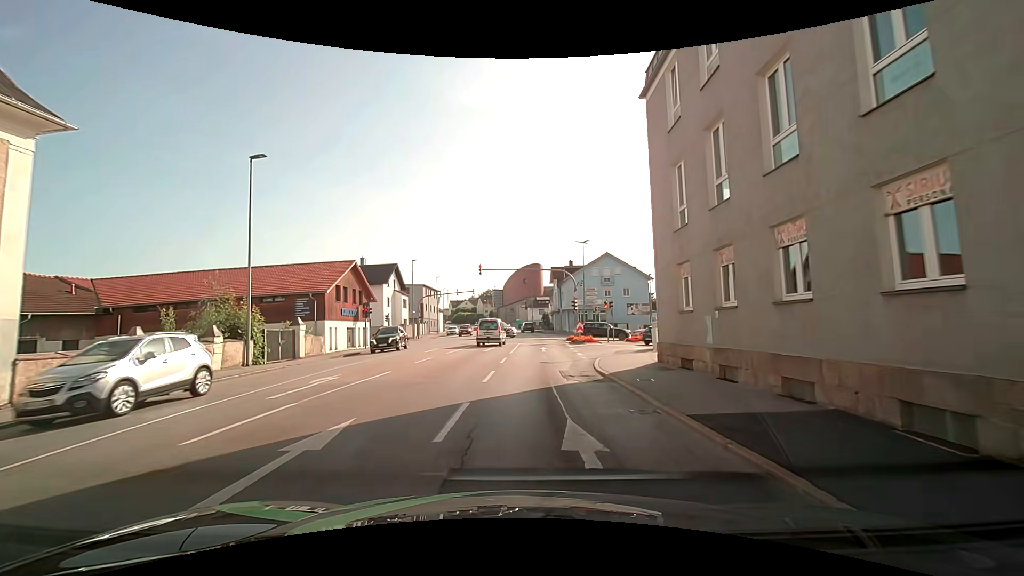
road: tertiary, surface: asphalt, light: Day
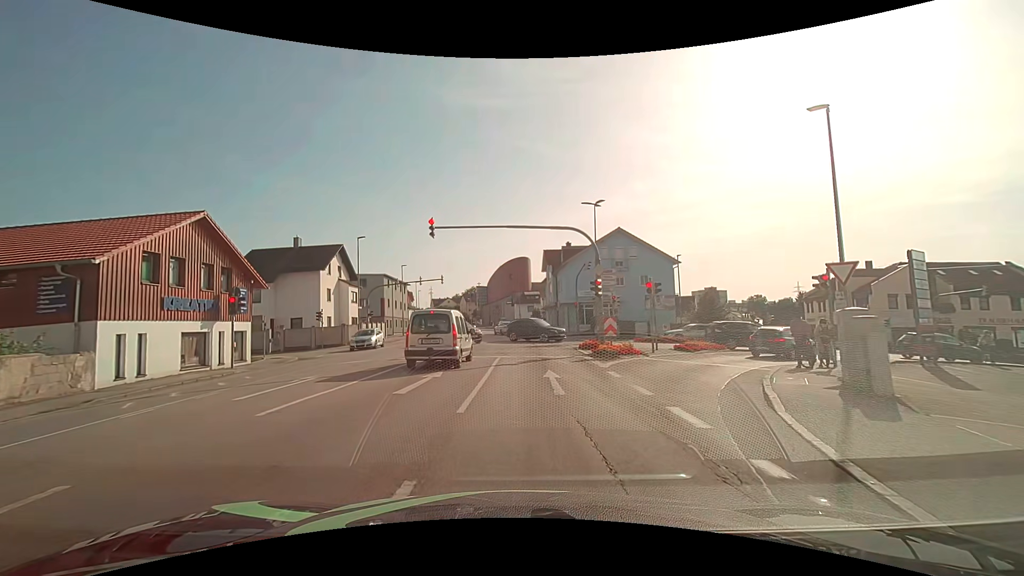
(+0.1, +16.5) m; +2°
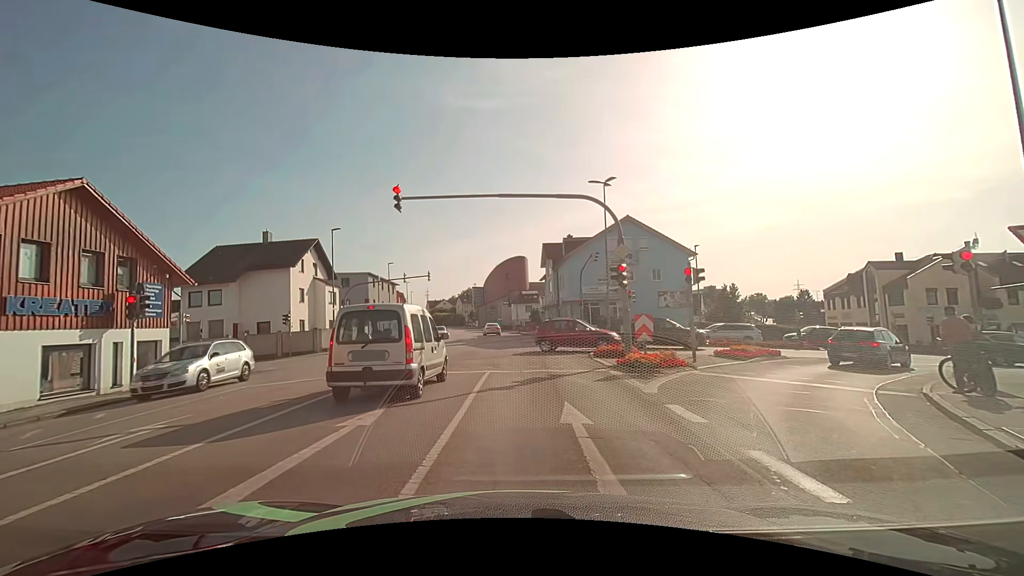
(0.0, +5.5) m; 0°
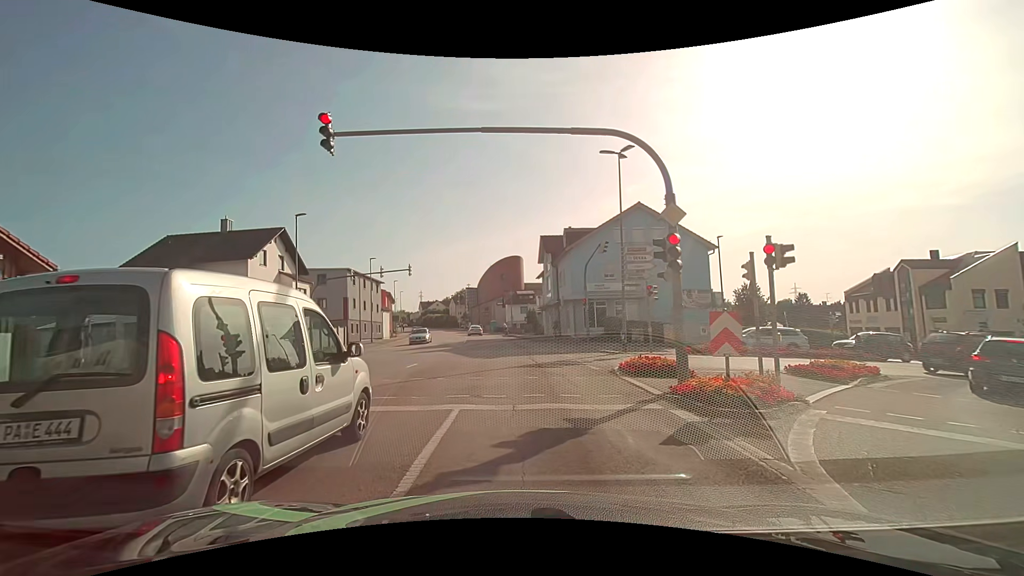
(0.0, +5.8) m; 0°
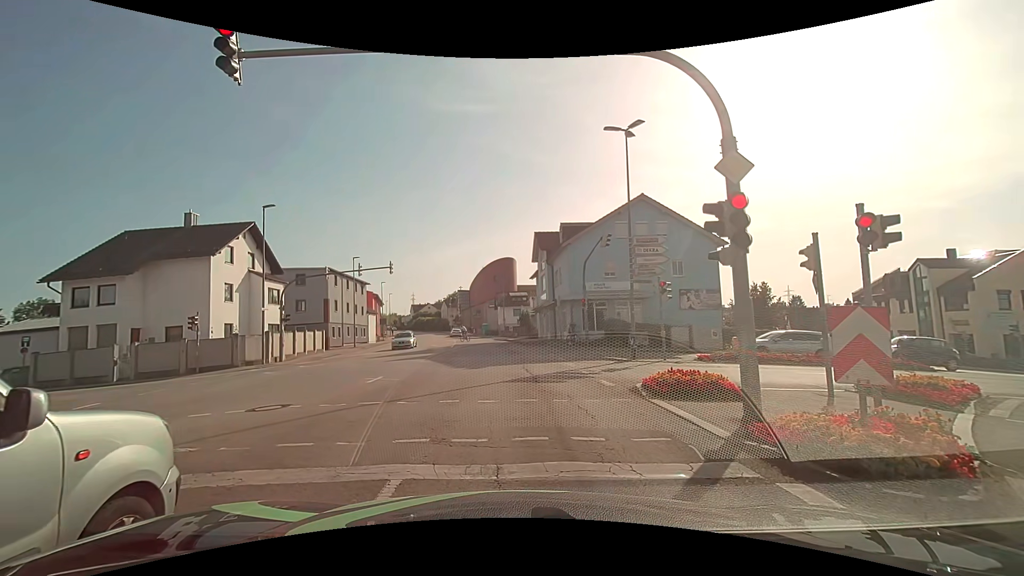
(+0.1, +3.3) m; +2°
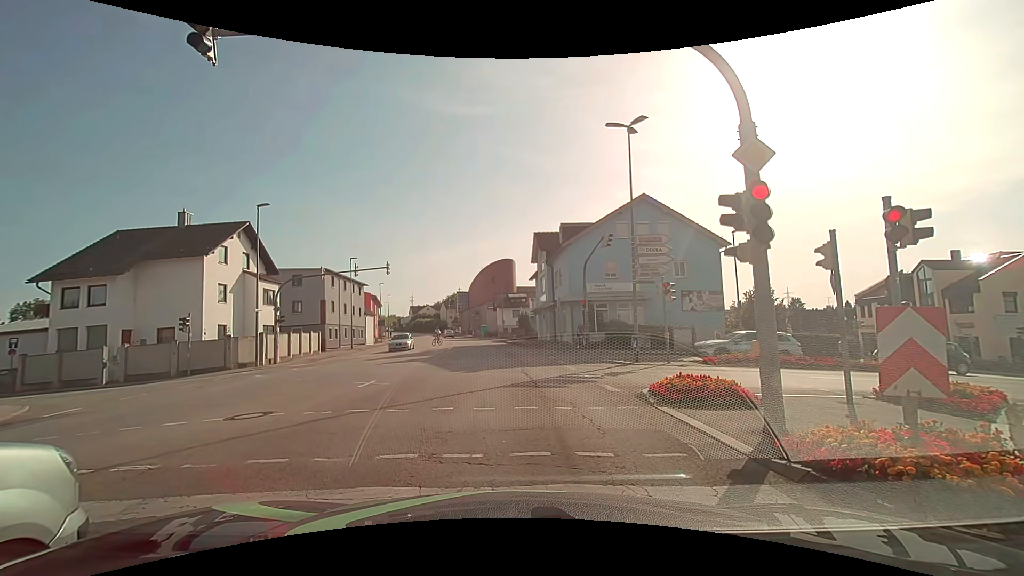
(0.0, +0.6) m; 0°
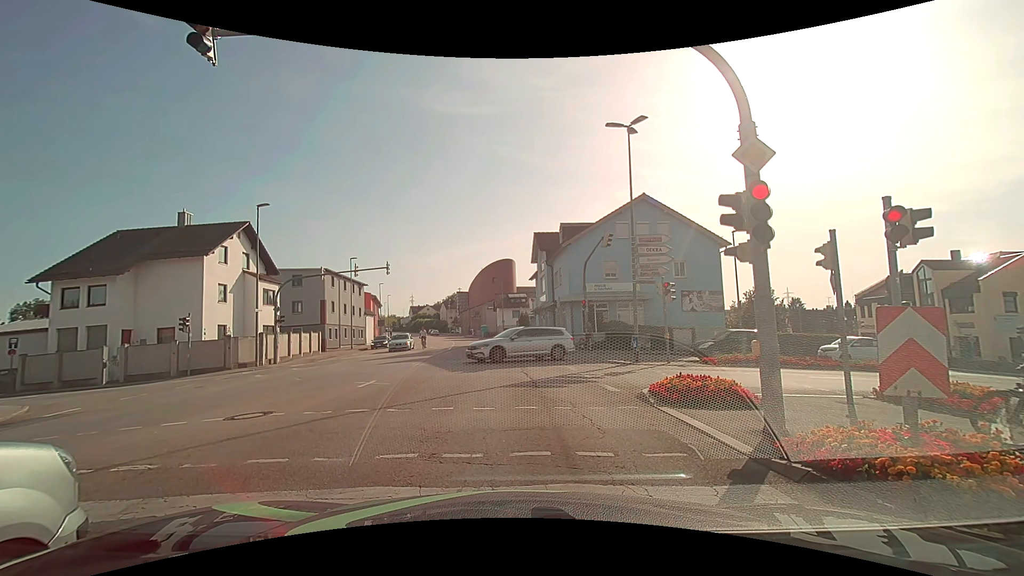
(0.0, +0.1) m; 0°
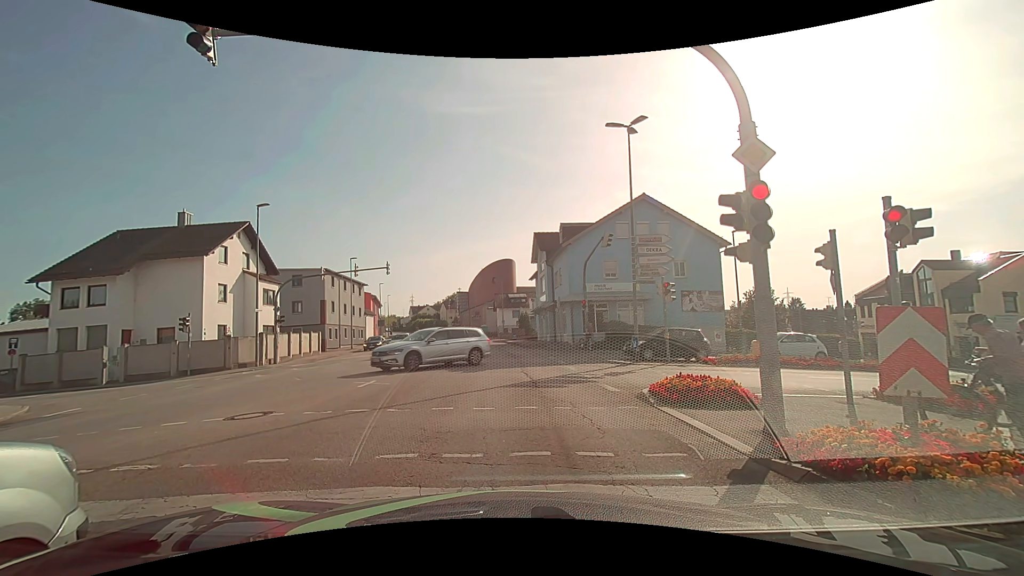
(0.0, 0.0) m; 0°
(0, +10) (0, +20) (-1, +30) (-2, +40) (-3, +50) (-5, +60) (-6, +70) (-8, +79) (-10, +89) (-12, +99) m
